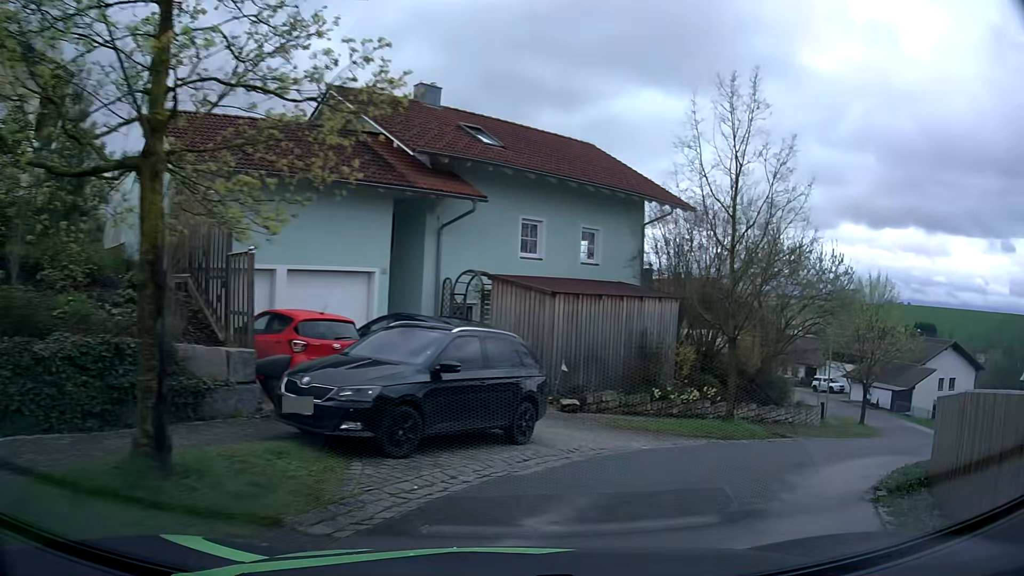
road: residential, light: Day
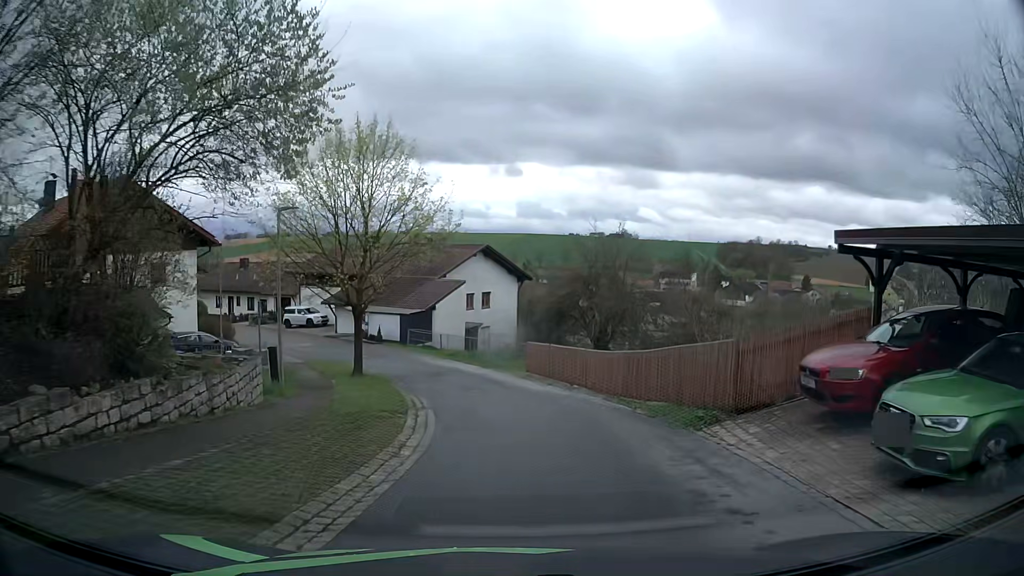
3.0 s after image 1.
(+8.2, +16.0) m; +43°
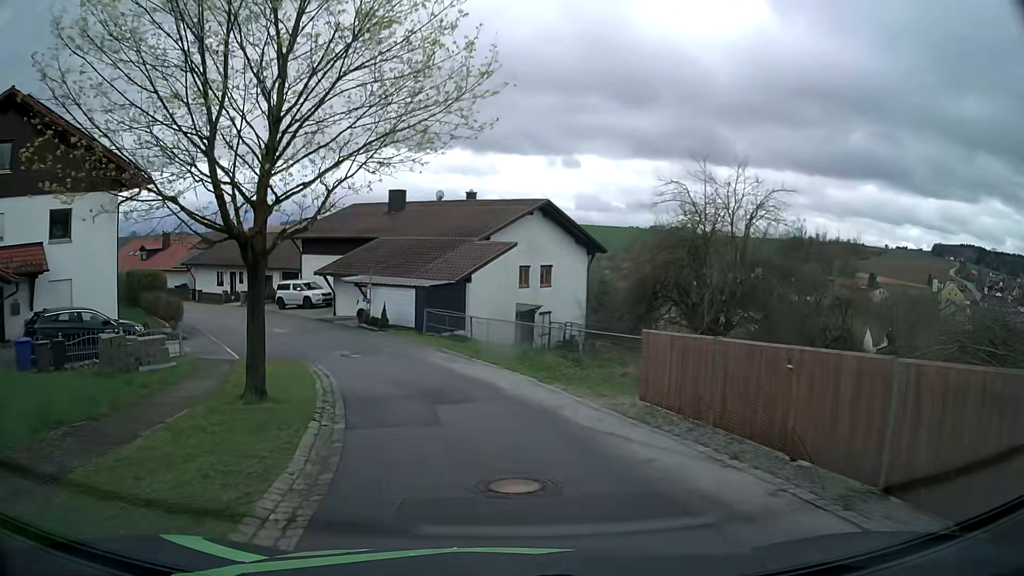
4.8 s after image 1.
(-0.1, +14.0) m; -4°
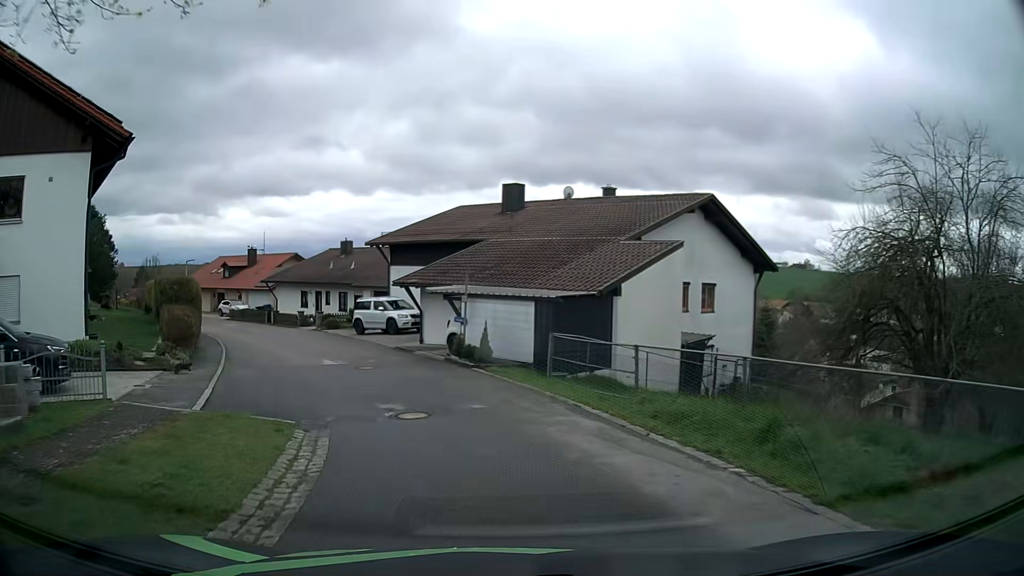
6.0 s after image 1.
(-0.8, +9.9) m; -10°
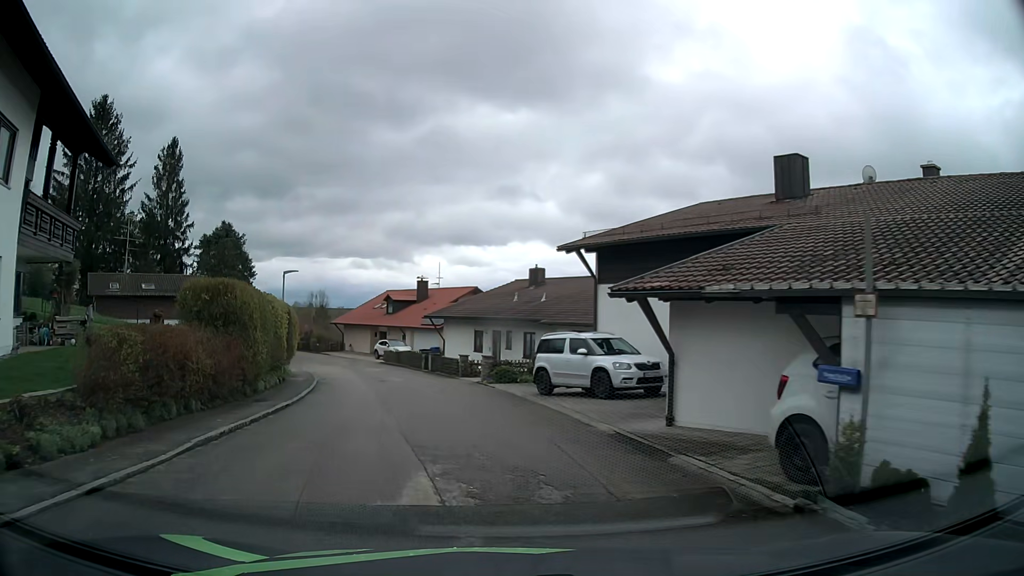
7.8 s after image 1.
(-2.1, +12.9) m; -16°
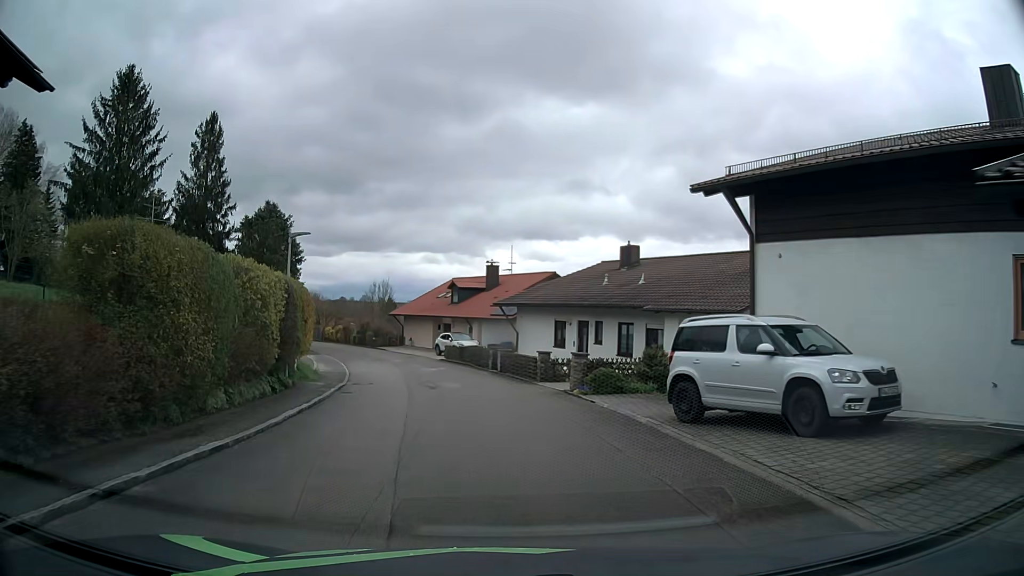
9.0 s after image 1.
(-0.6, +7.8) m; -7°
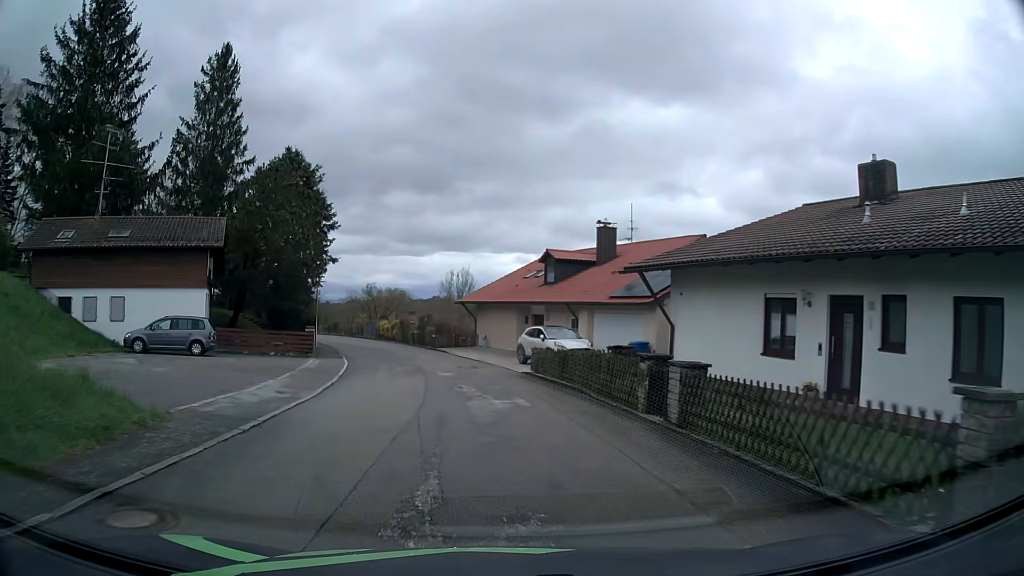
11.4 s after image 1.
(-1.1, +18.4) m; -8°
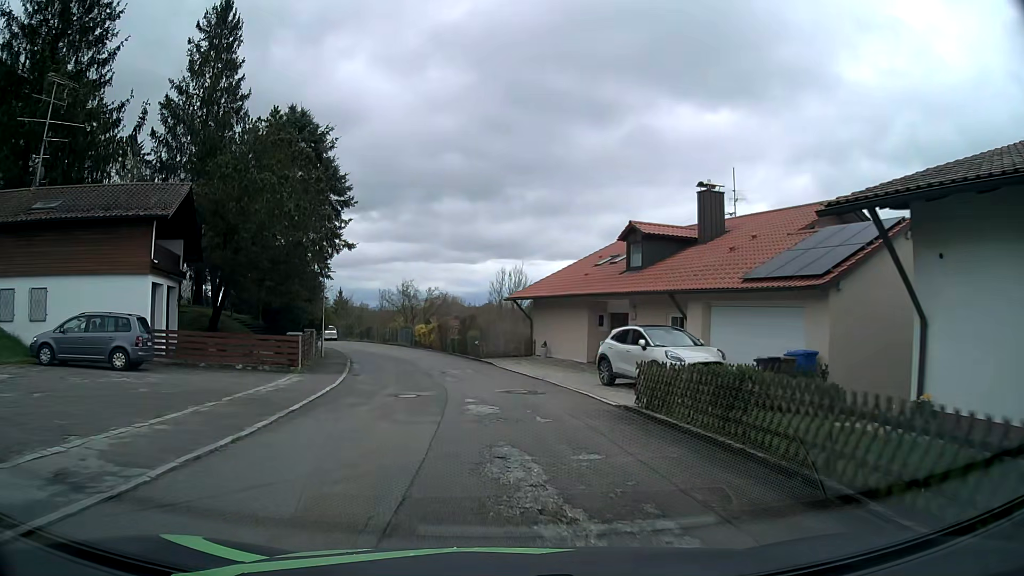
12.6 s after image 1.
(-0.4, +10.1) m; -5°
(0, +10) (-1, +20) (-3, +30) (-5, +39) (-9, +49) (-14, +58) (-19, +66) (-25, +74) (-32, +82) (-39, +89) m
